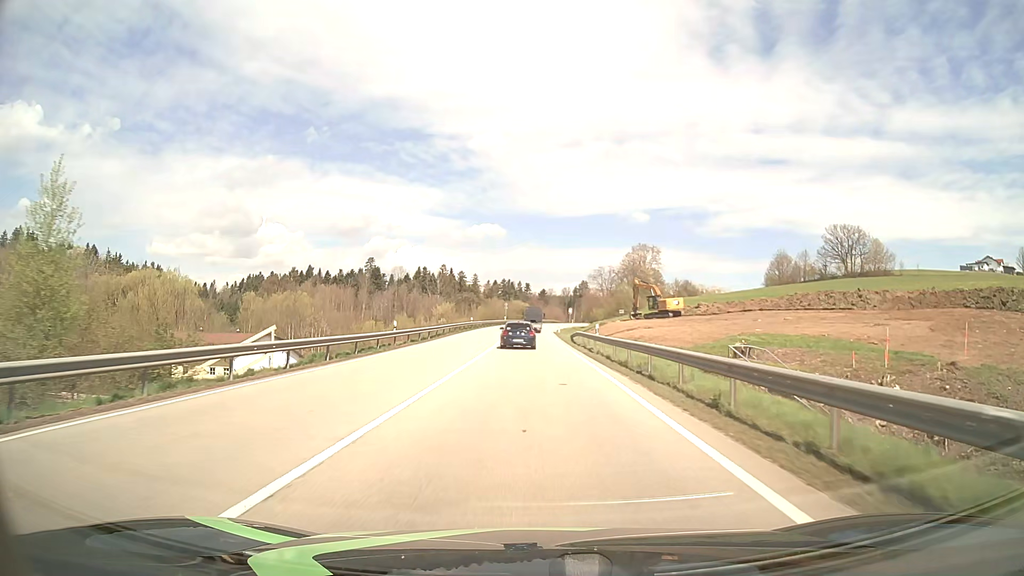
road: primary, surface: asphalt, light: Day
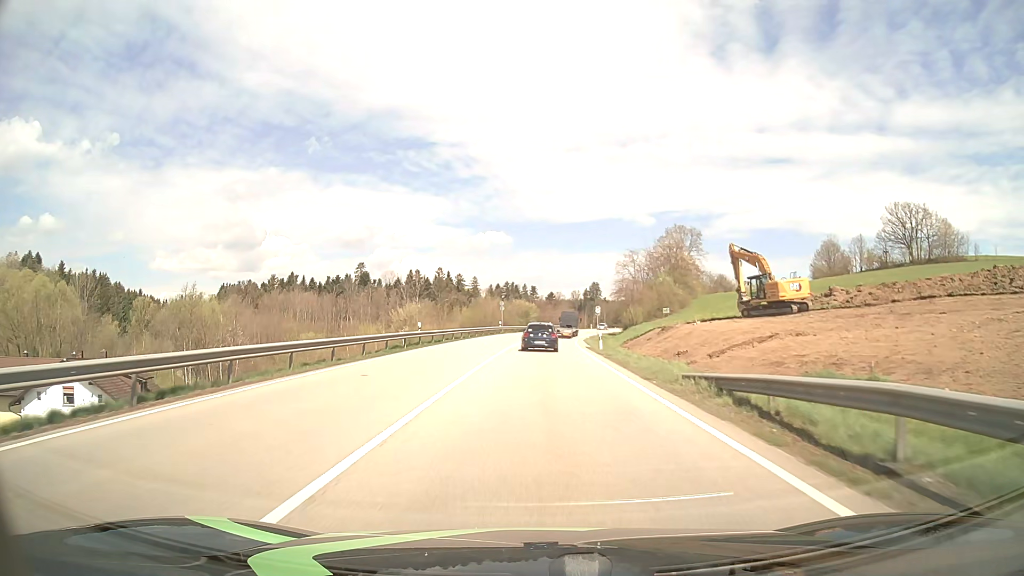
(-0.4, +41.2) m; -1°
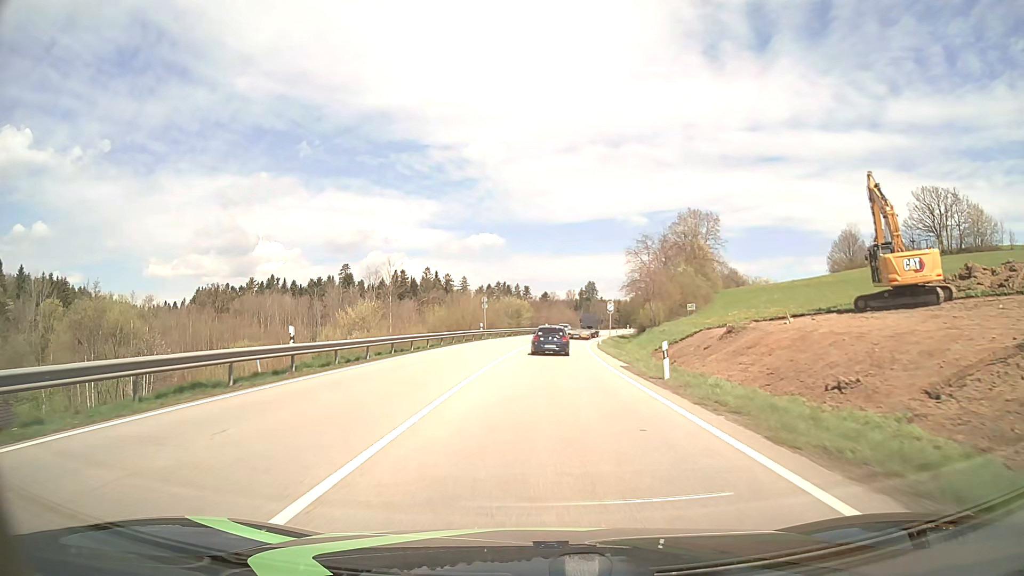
(0.0, +20.1) m; 0°
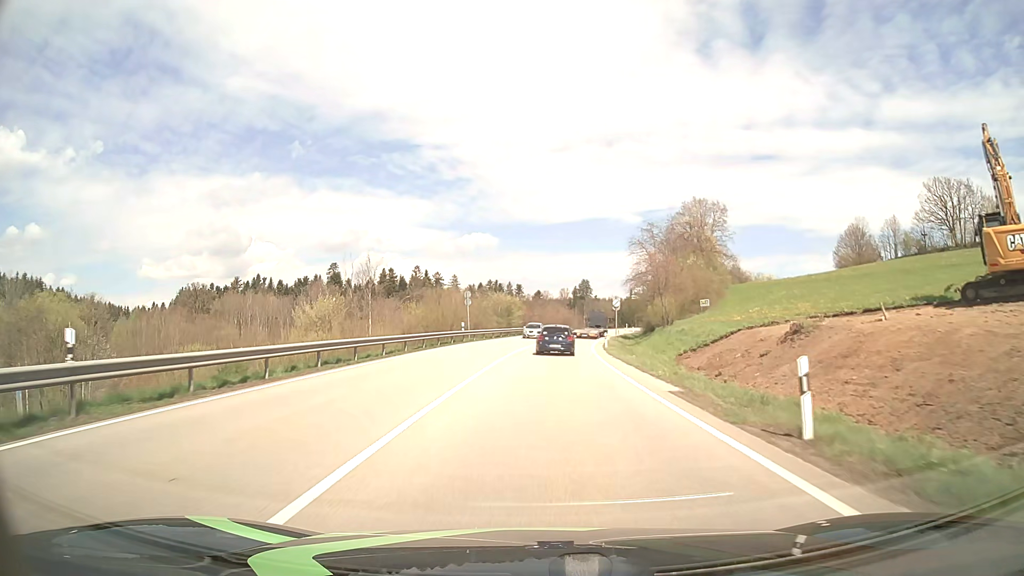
(+0.1, +9.9) m; +1°
